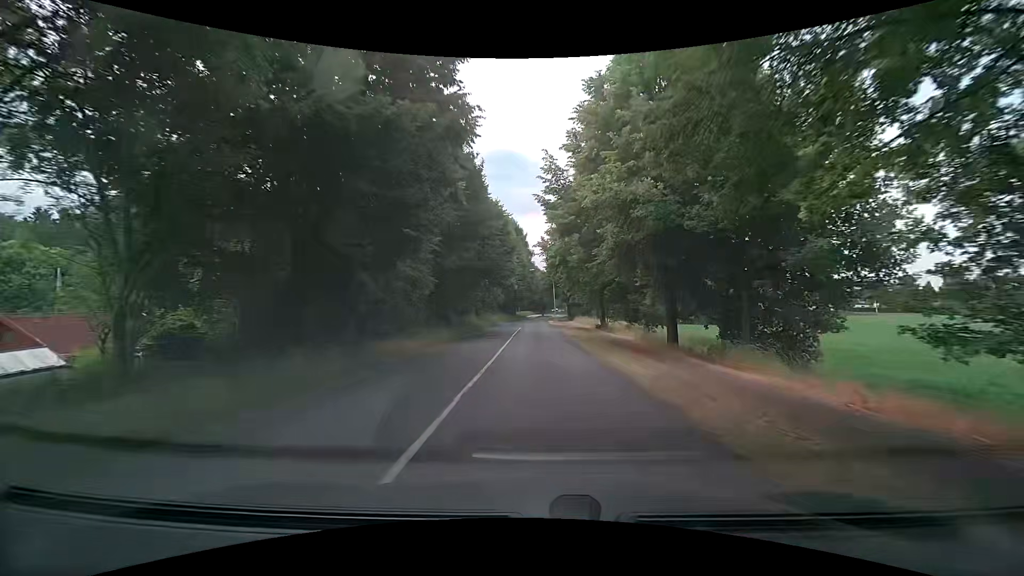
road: secondary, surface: asphalt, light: Day
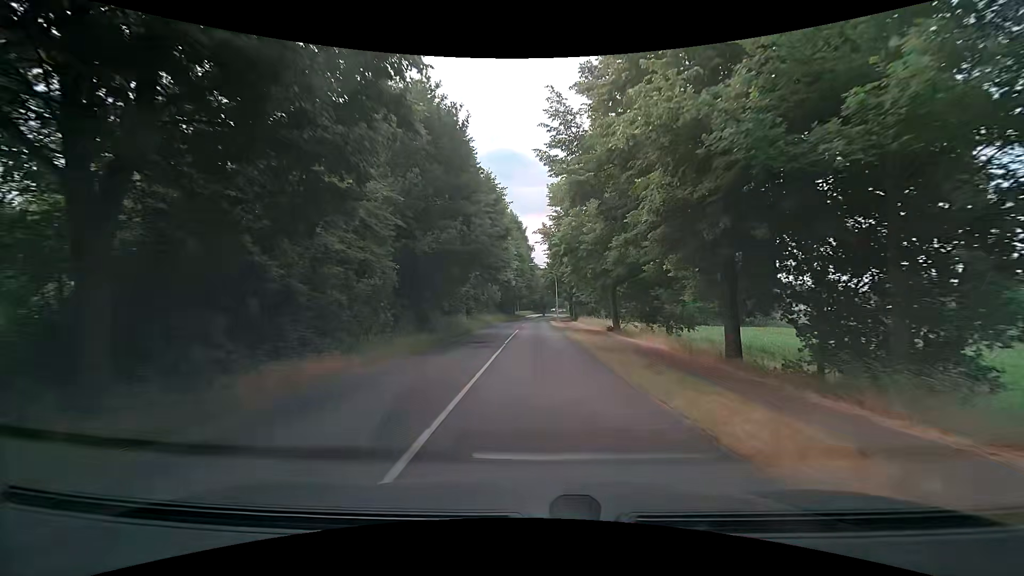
(0.0, +7.2) m; 0°
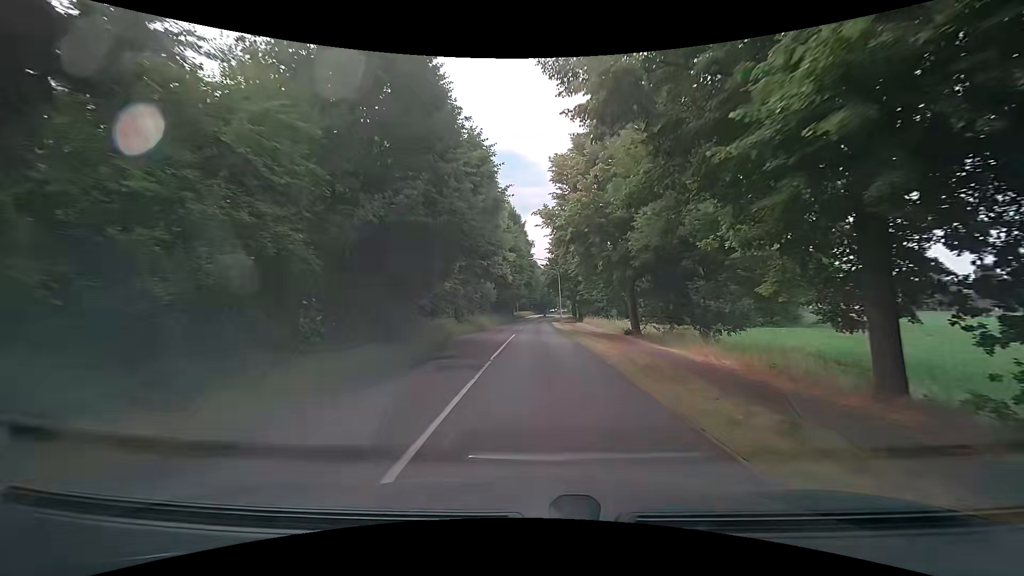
(+0.1, +7.2) m; +1°
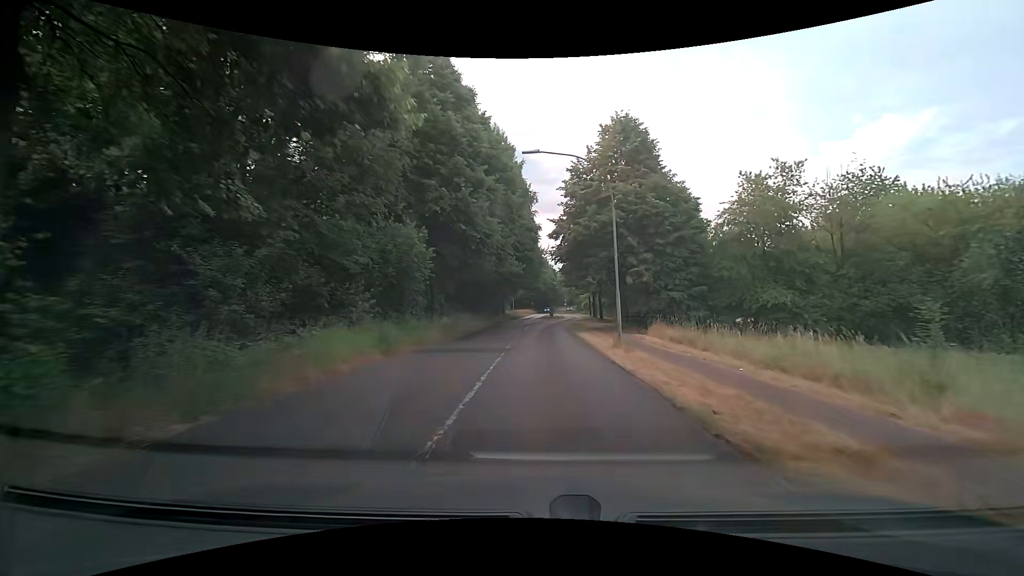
(-0.2, +36.0) m; 0°
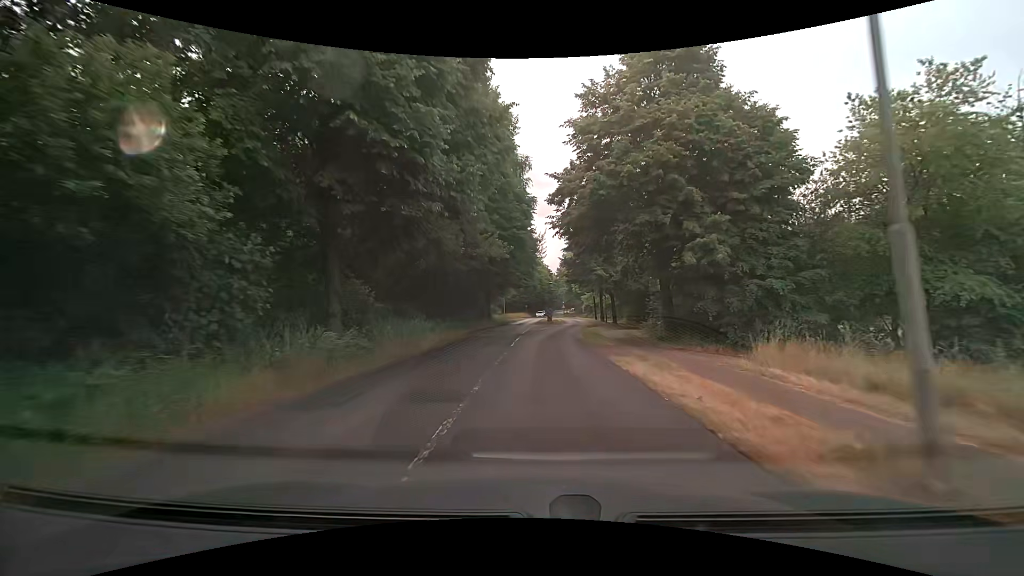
(+0.1, +14.1) m; 0°
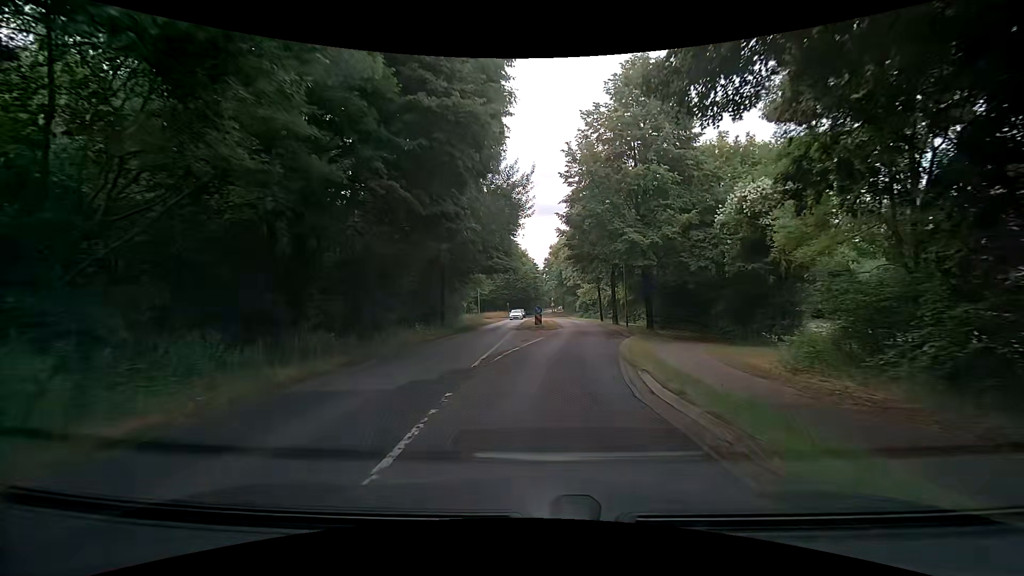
(+0.5, +19.7) m; +2°
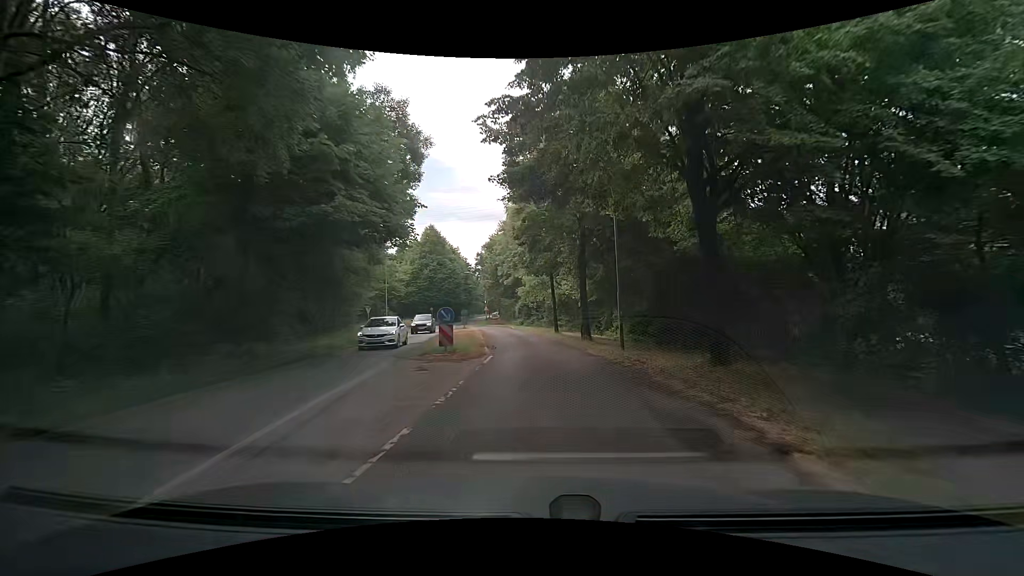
(+1.0, +17.7) m; +8°
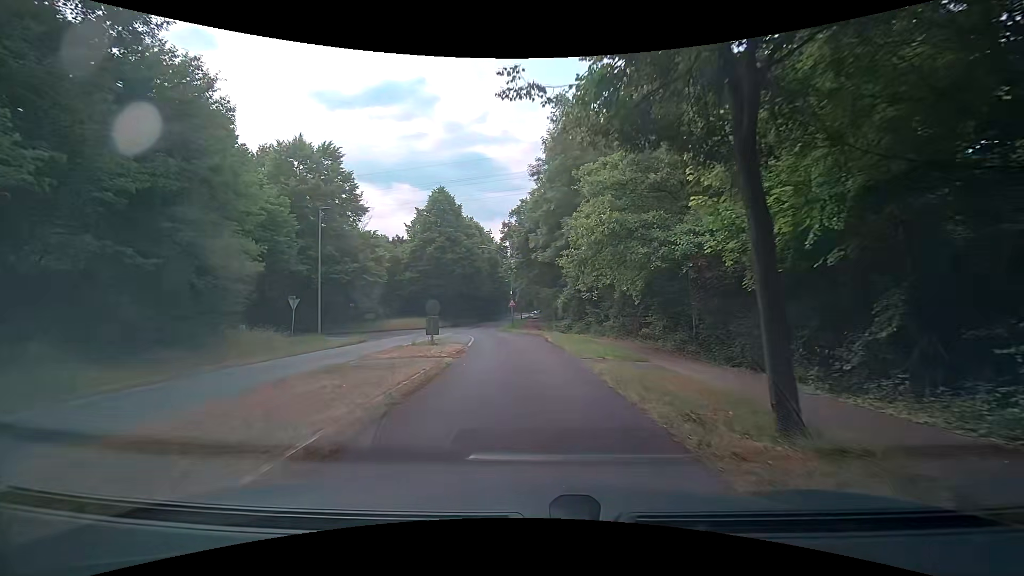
(-0.4, +26.6) m; -5°
(0, +10) (-1, +20) (-3, +30) (-4, +40) (-6, +50) (-6, +60) (-6, +70) (-6, +80) (-6, +90) (-6, +100) m
